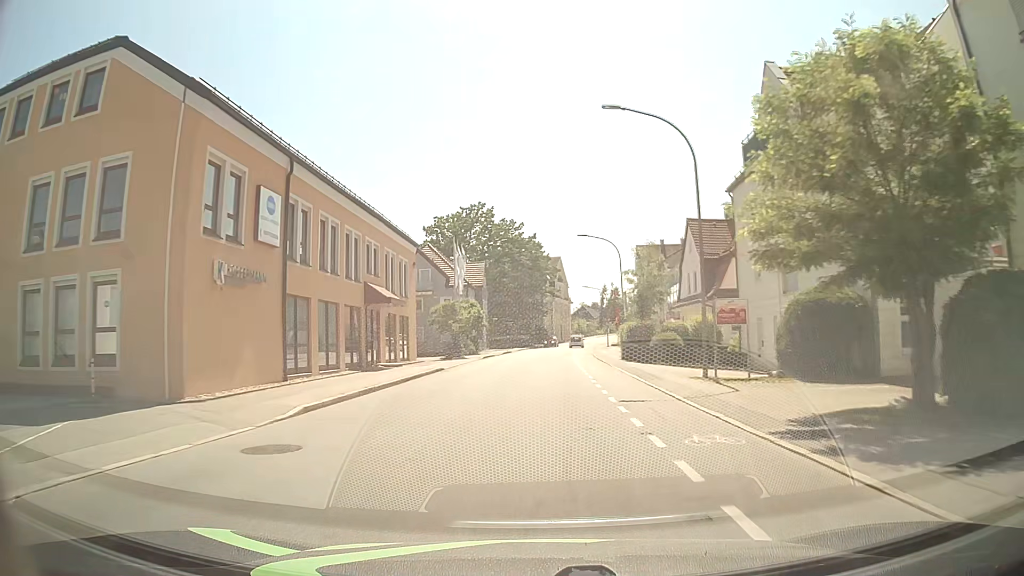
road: tertiary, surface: asphalt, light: Day
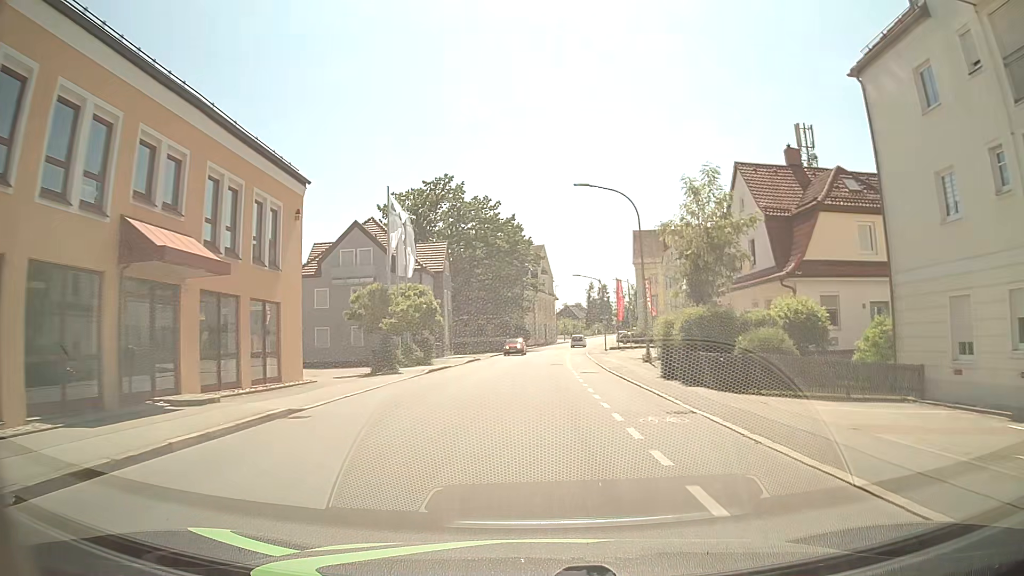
(+0.3, +17.4) m; +2°
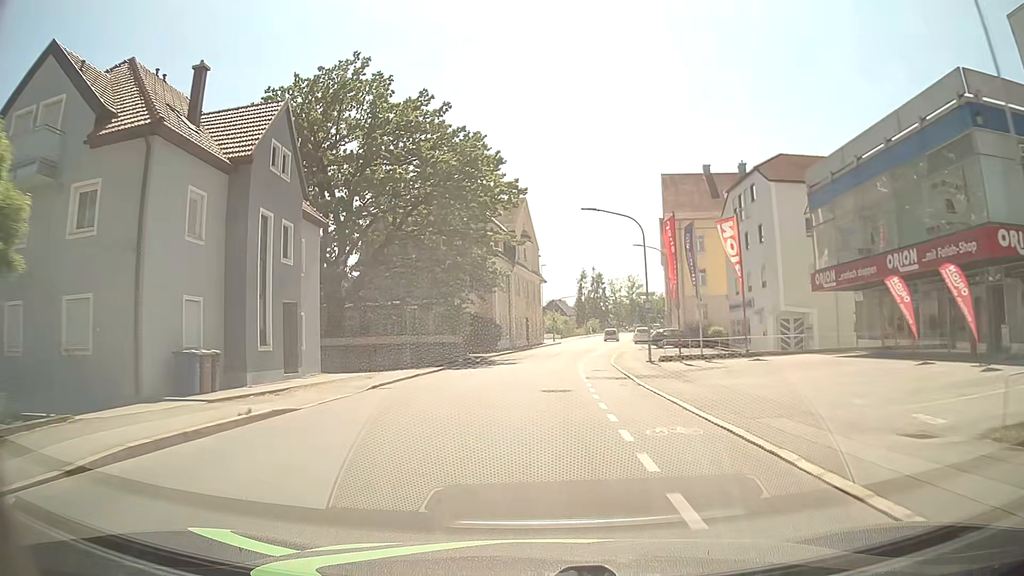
(+0.5, +34.7) m; +1°
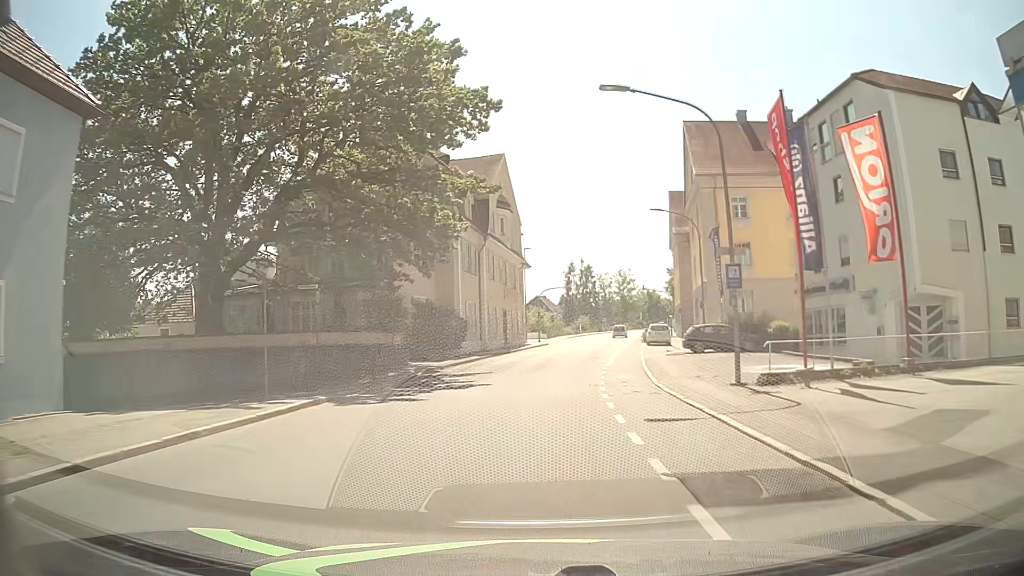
(+0.1, +16.4) m; +1°
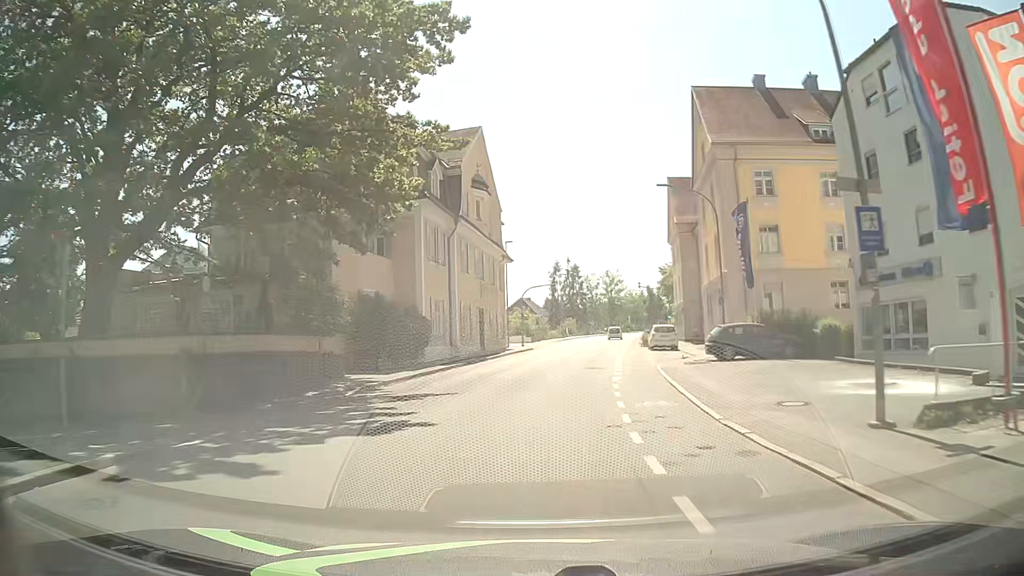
(+0.1, +7.9) m; +1°
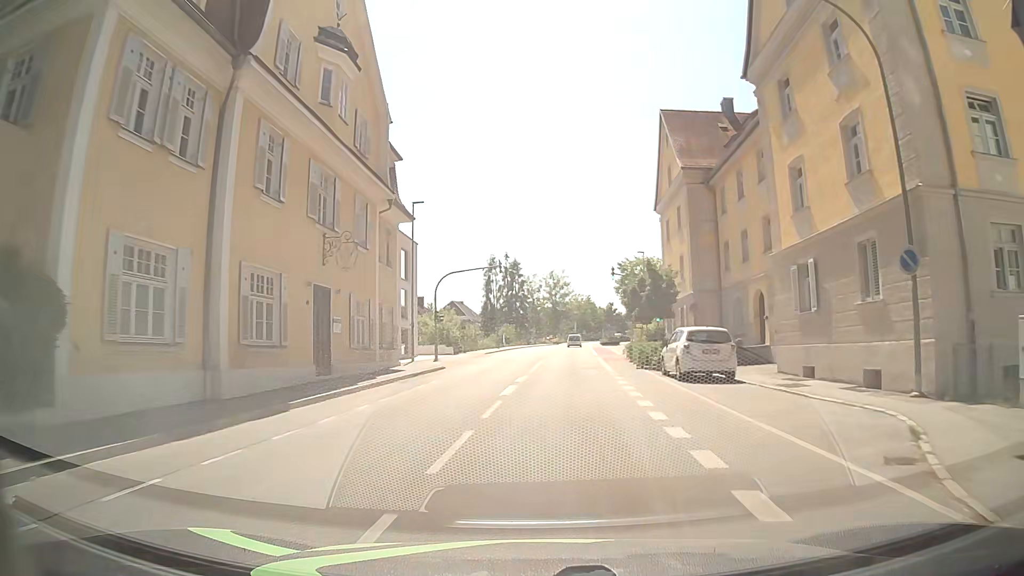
(+1.1, +22.7) m; +6°
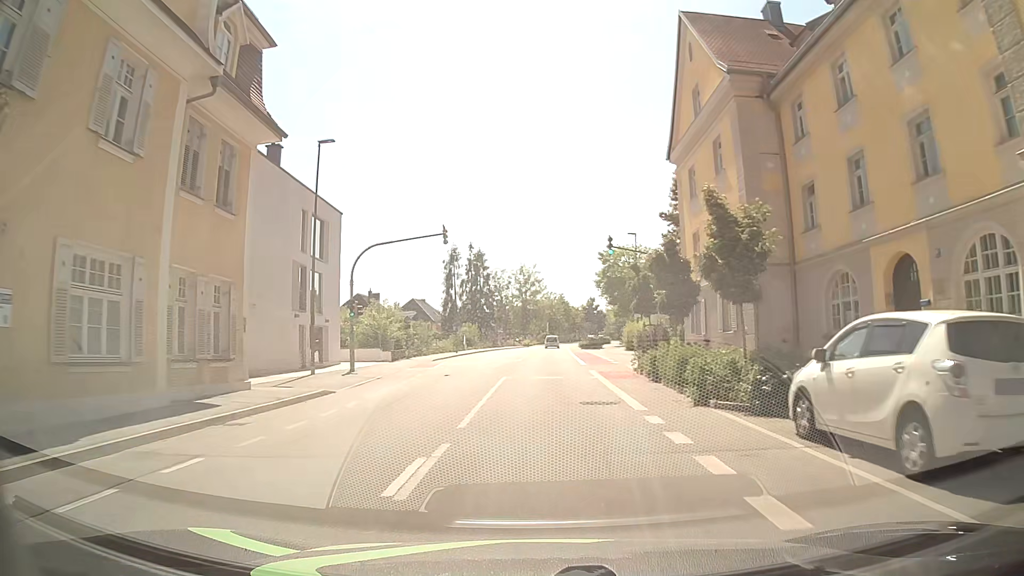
(+0.3, +14.4) m; +2°
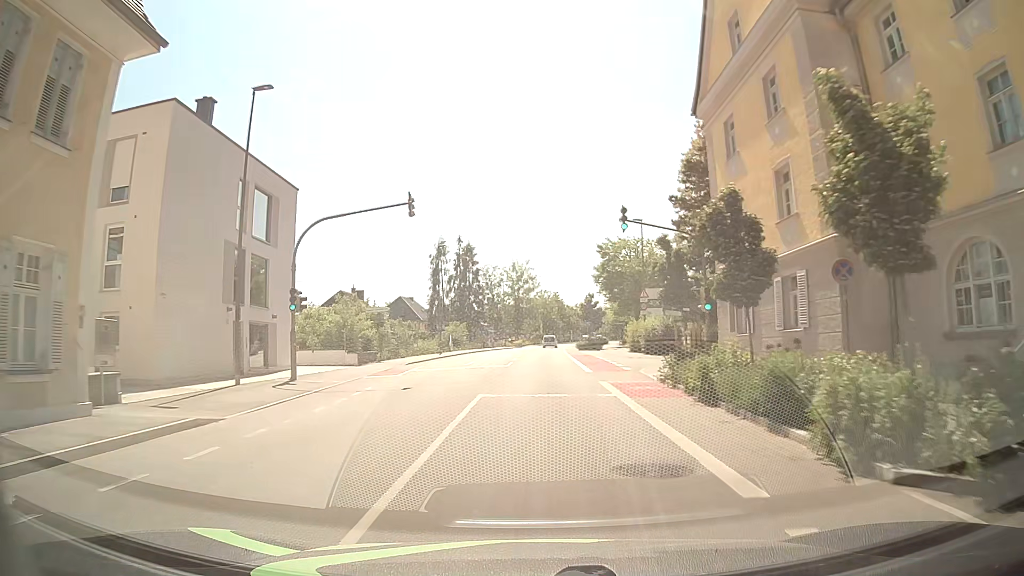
(+0.1, +7.0) m; +1°
(0, +10) (0, +20) (0, +30) (0, +40) (+1, +50) (+1, +60) (+1, +70) (+2, +80) (+3, +90) (+4, +100) m
